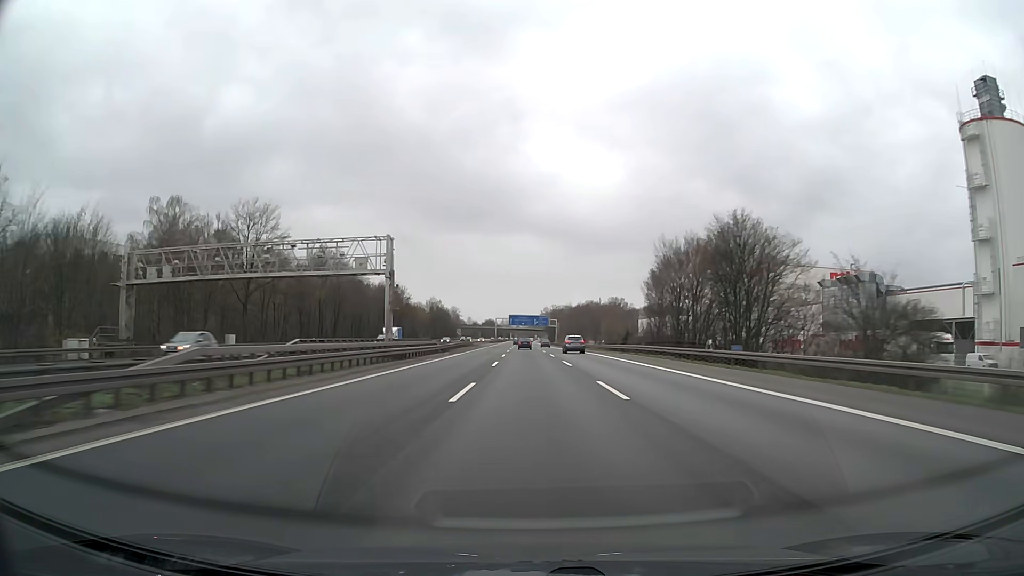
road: motorway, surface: asphalt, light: Day
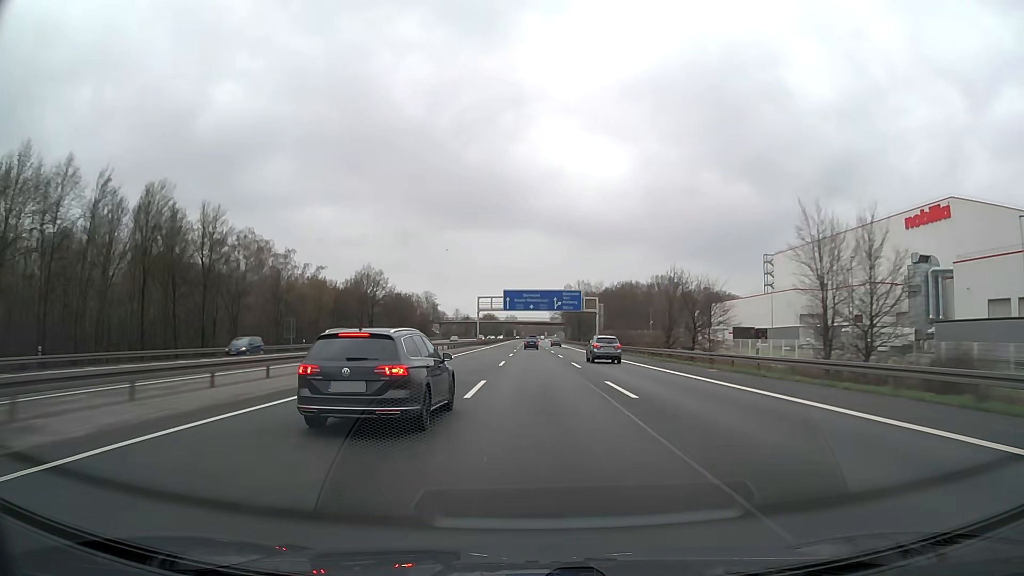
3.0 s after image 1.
(-1.0, +106.6) m; -1°
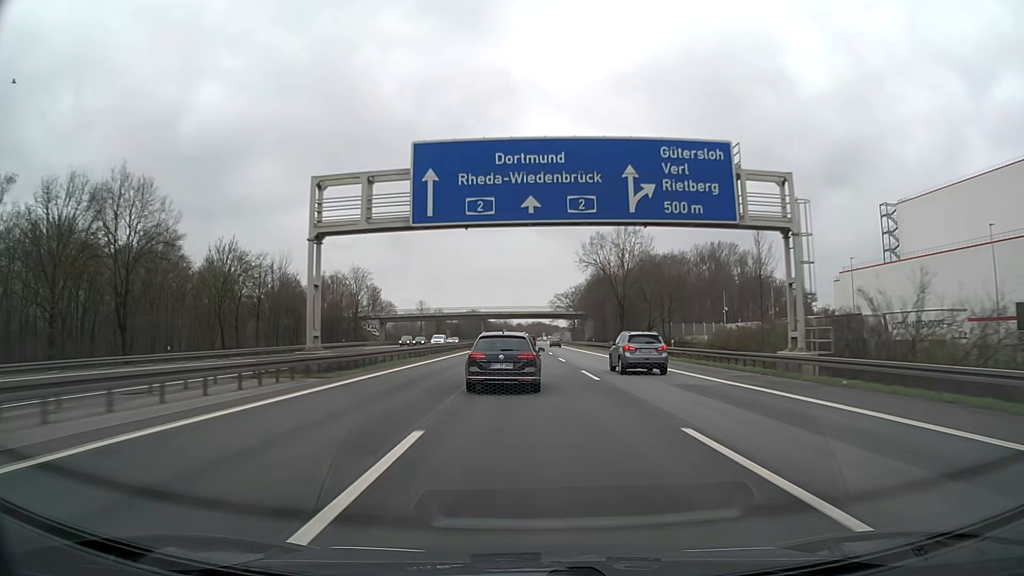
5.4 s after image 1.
(+0.1, +83.8) m; 0°
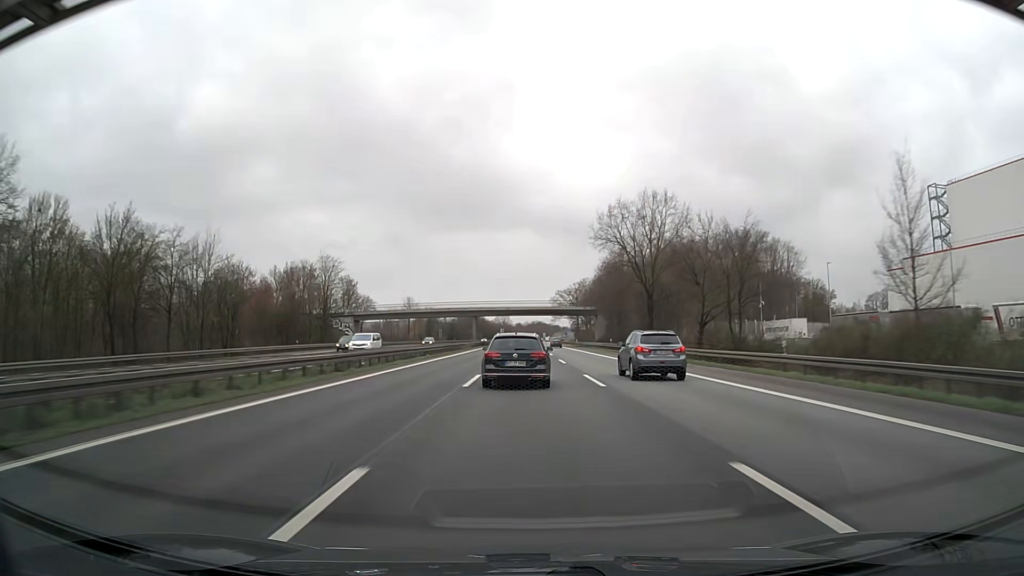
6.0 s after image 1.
(0.0, +20.7) m; 0°
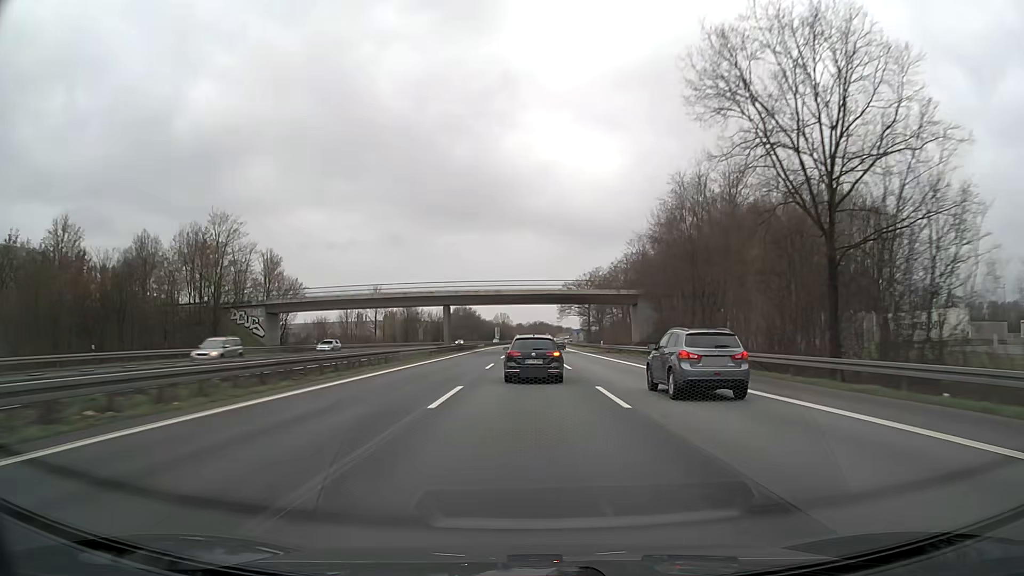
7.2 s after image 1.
(0.0, +41.4) m; 0°
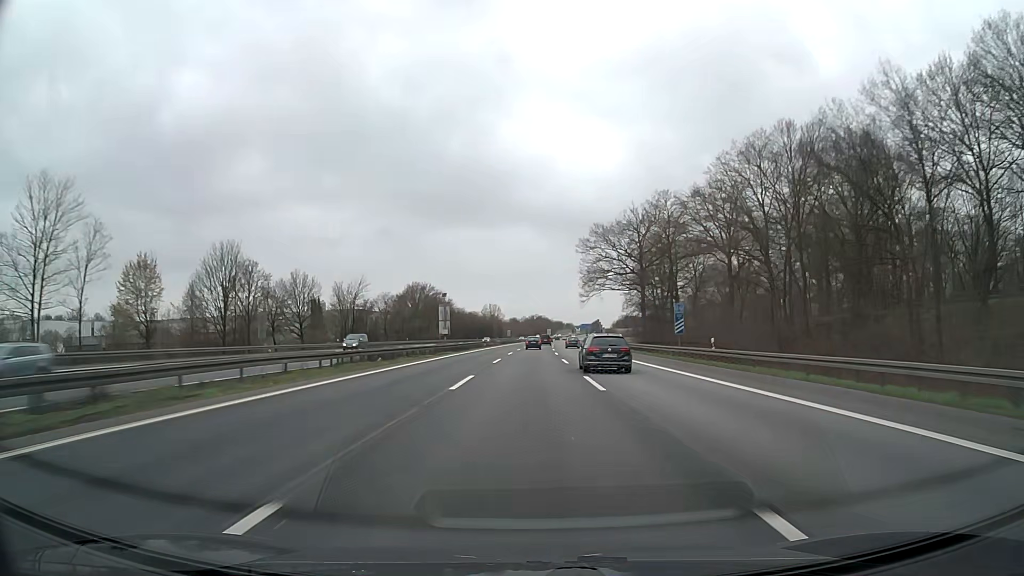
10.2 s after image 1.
(-0.2, +103.3) m; 0°
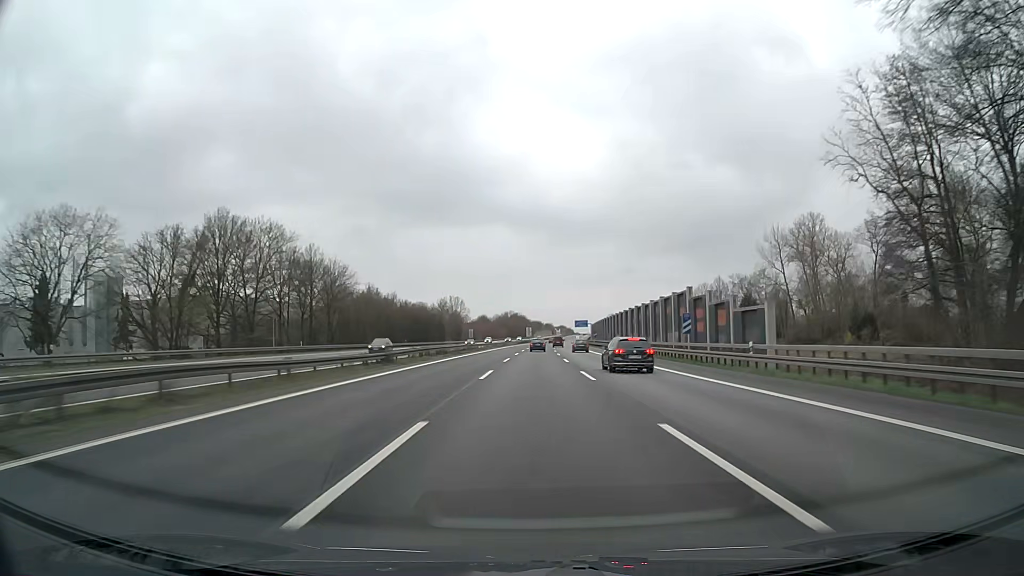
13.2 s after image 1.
(+1.7, +101.6) m; +2°
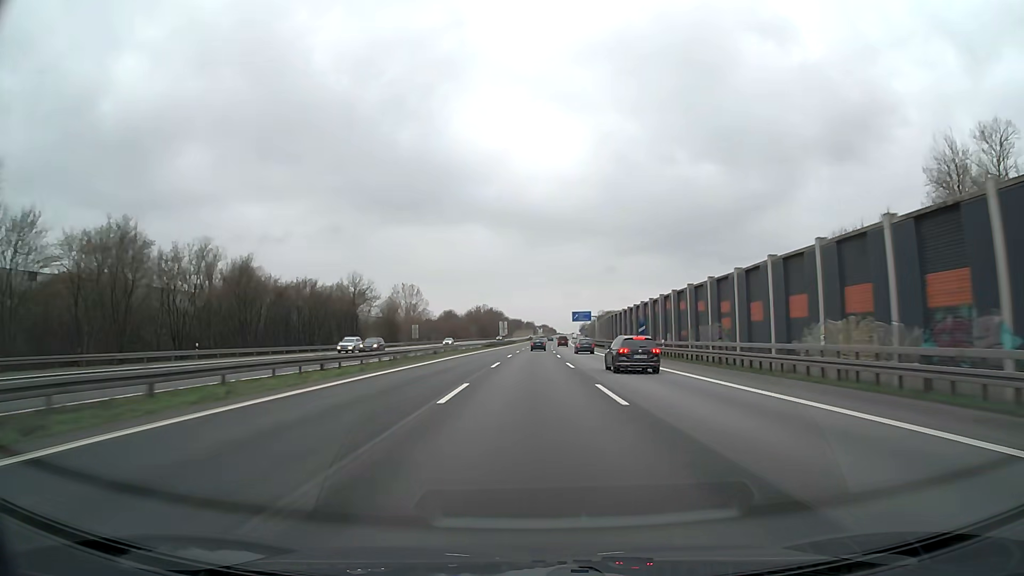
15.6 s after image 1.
(+1.3, +80.2) m; +2°
(0, +10) (0, +20) (0, +30) (0, +40) (0, +50) (+1, +60) (+1, +70) (+1, +80) (+1, +90) (+2, +100) m
